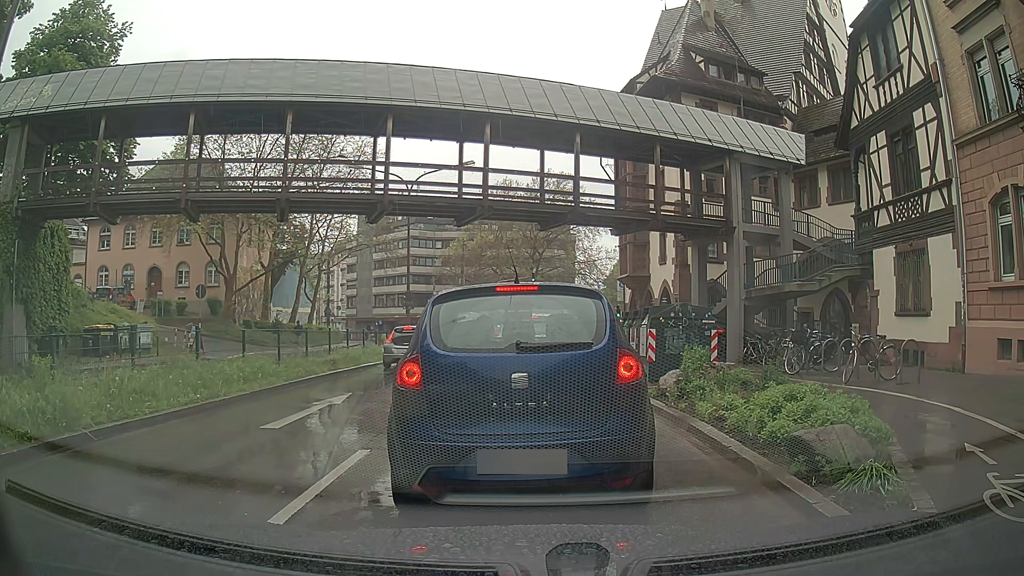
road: primary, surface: asphalt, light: Day
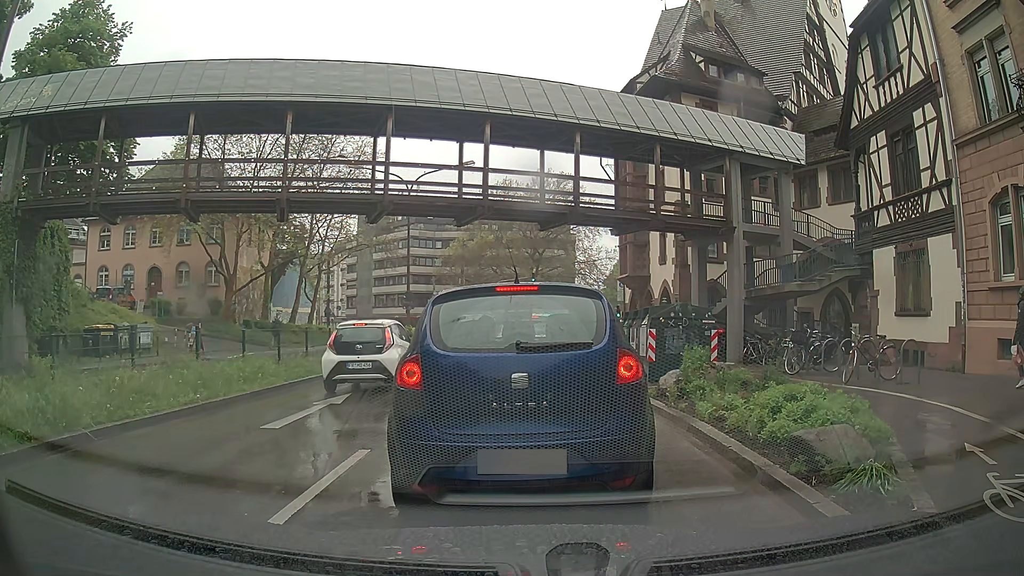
(0.0, 0.0) m; 0°
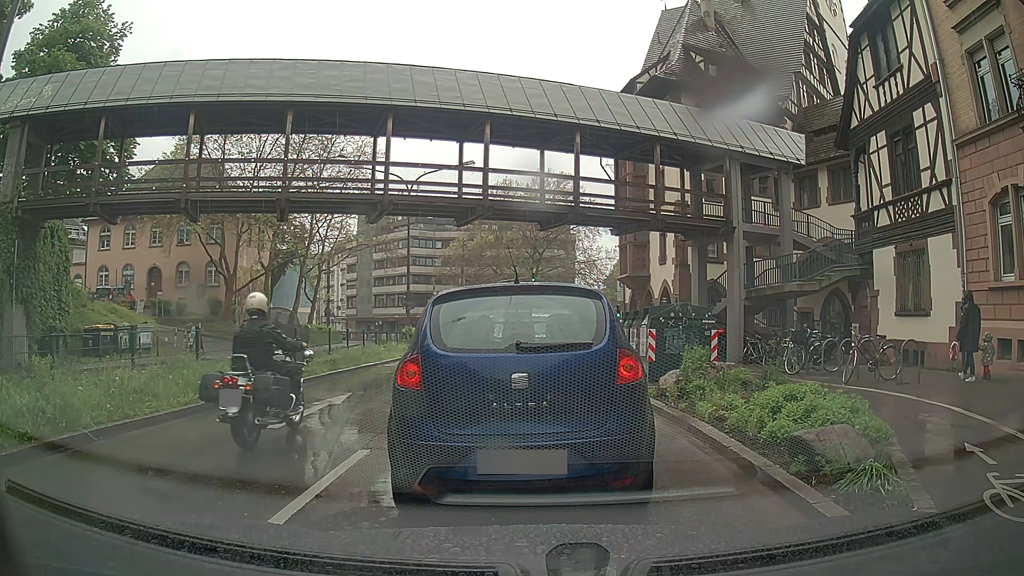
(0.0, 0.0) m; 0°
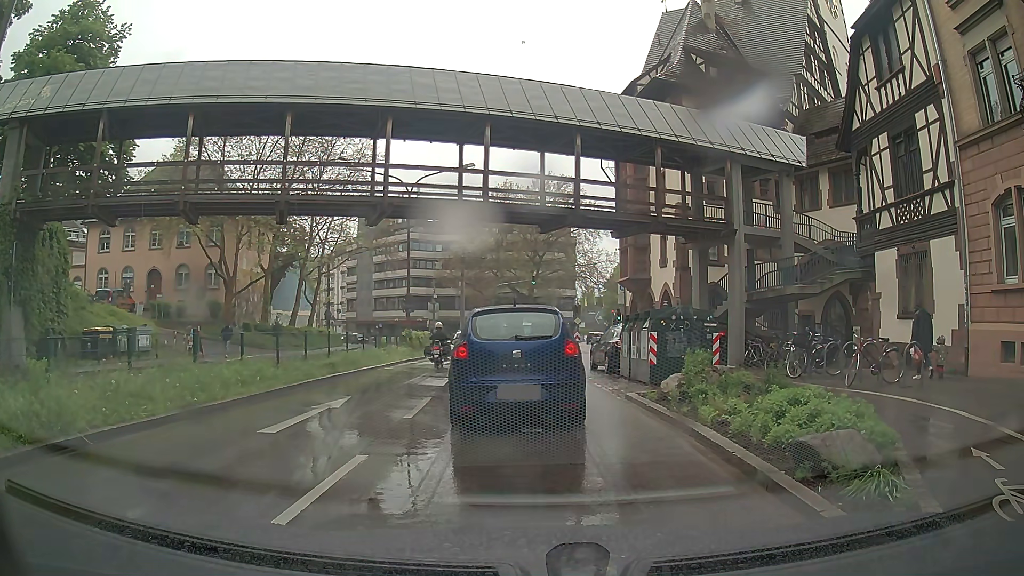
(0.0, +0.1) m; 0°
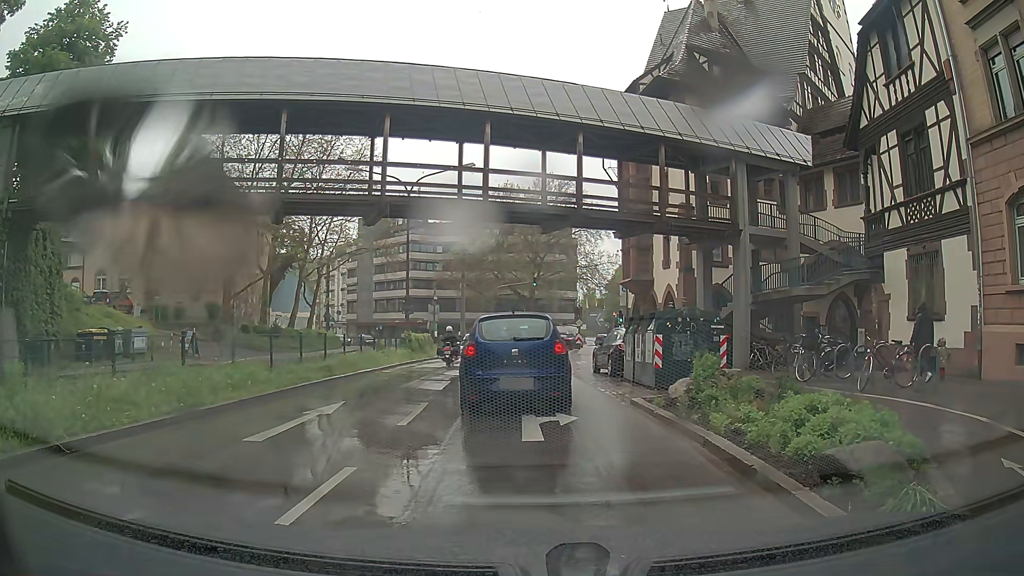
(0.0, +0.6) m; 0°
